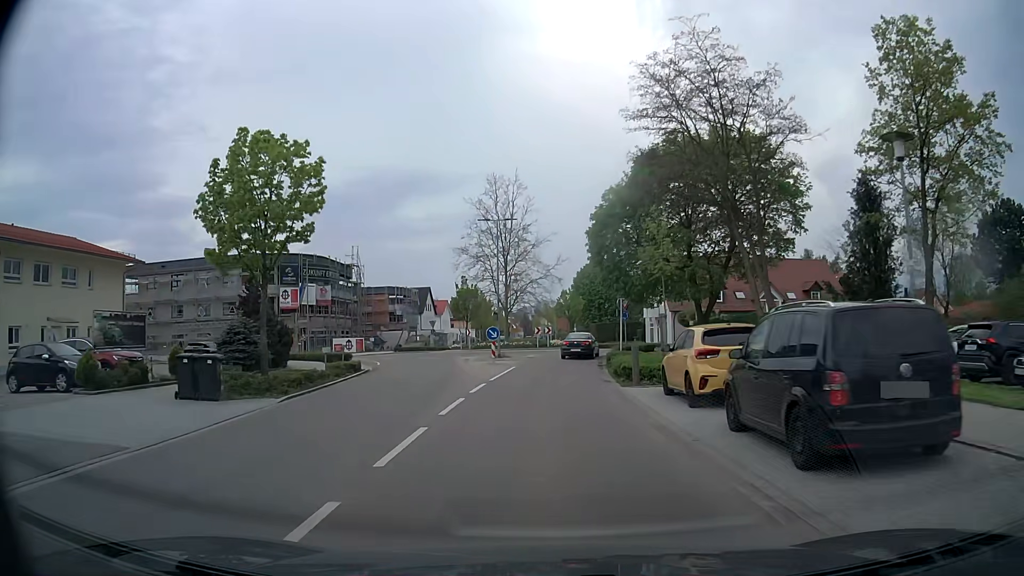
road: tertiary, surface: asphalt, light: Day
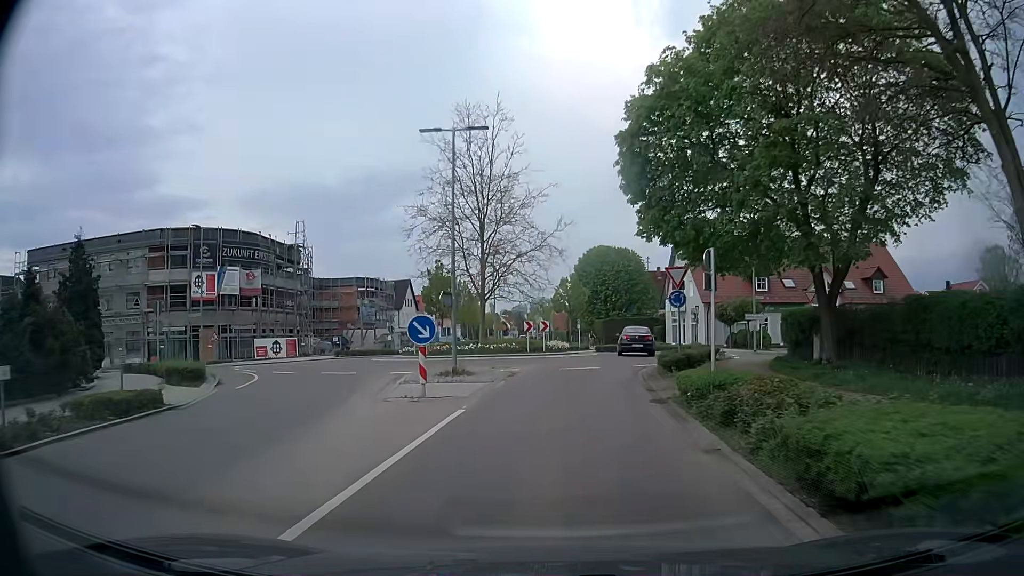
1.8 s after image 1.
(0.0, +16.7) m; 0°
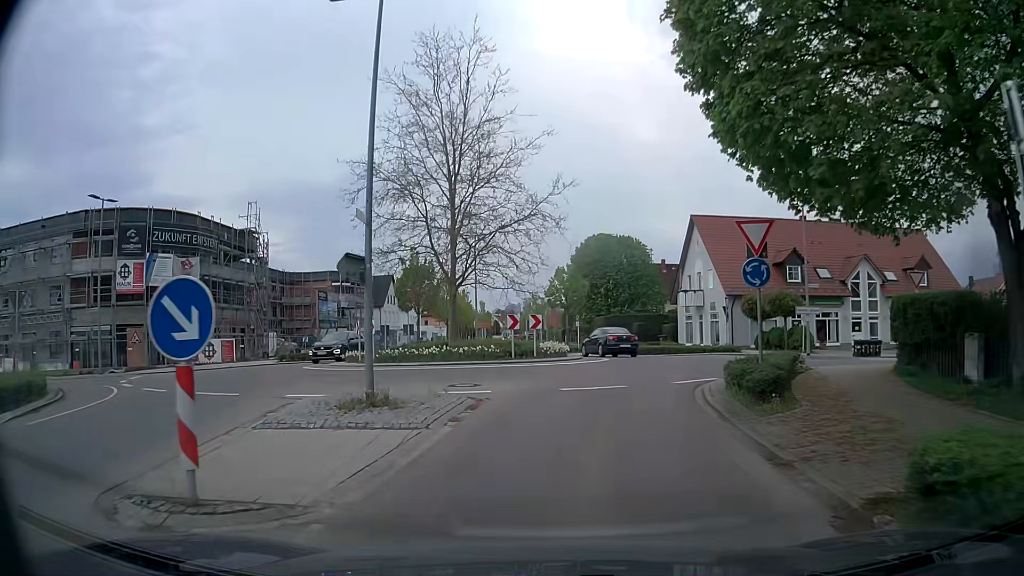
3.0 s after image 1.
(0.0, +9.1) m; +1°
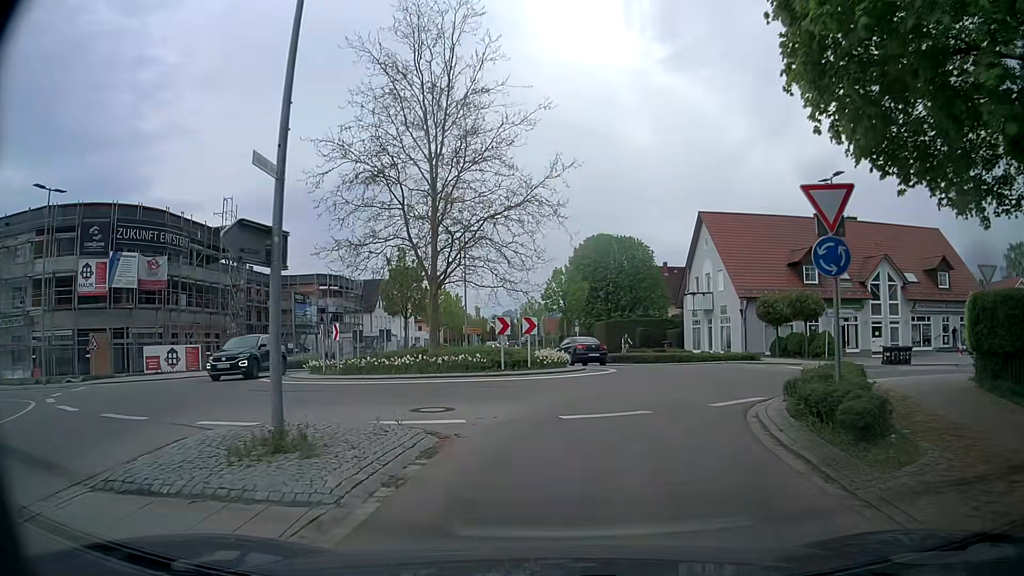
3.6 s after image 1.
(0.0, +3.8) m; -1°
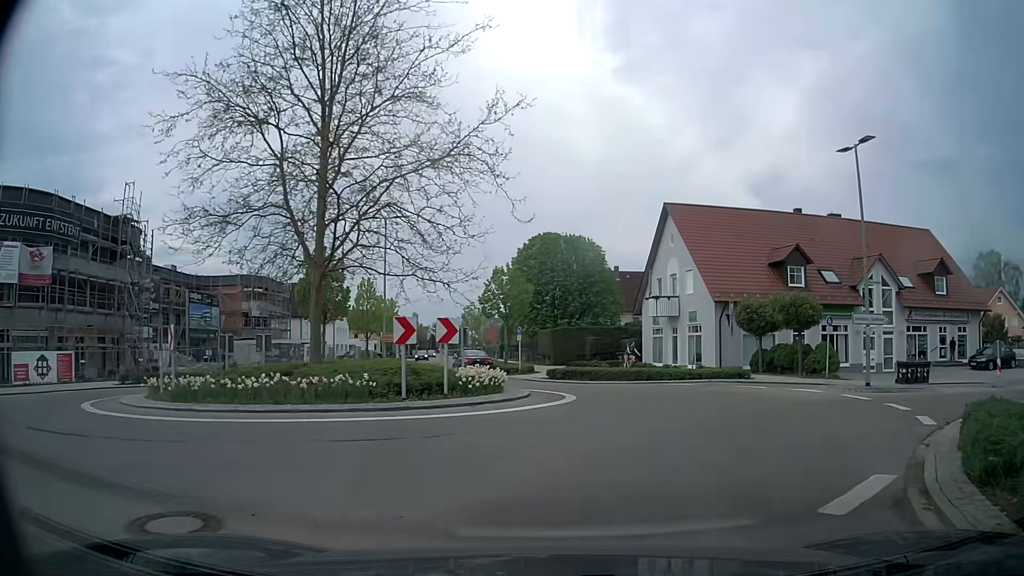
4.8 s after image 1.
(+0.3, +6.9) m; +5°
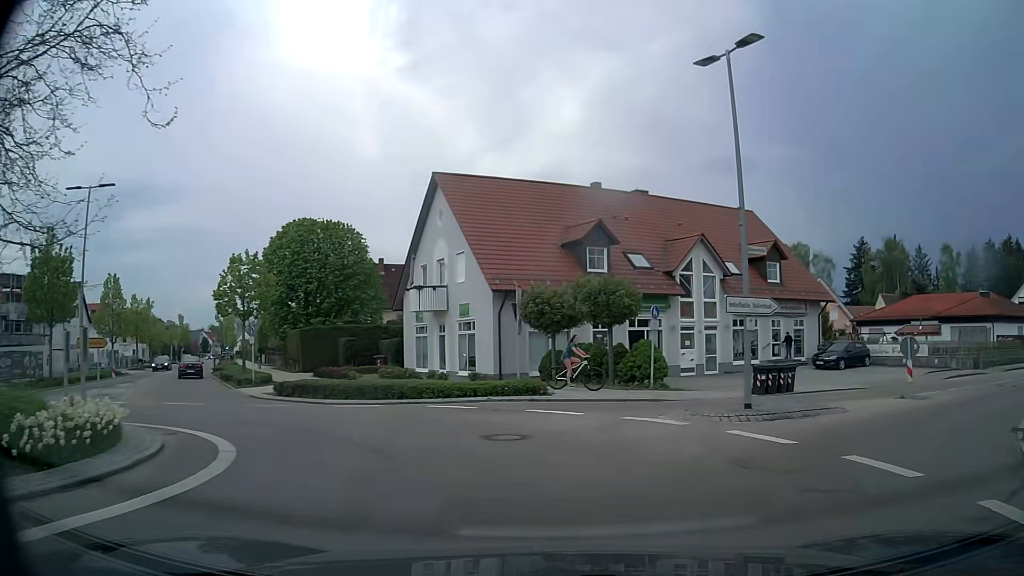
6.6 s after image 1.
(+1.1, +7.6) m; +18°
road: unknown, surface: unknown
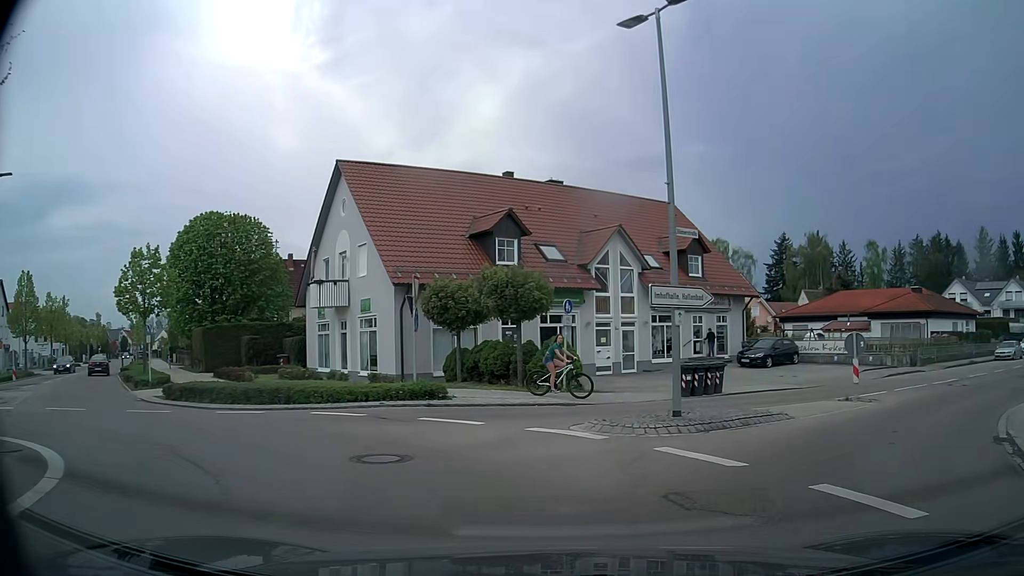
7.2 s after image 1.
(+0.2, +1.9) m; +9°
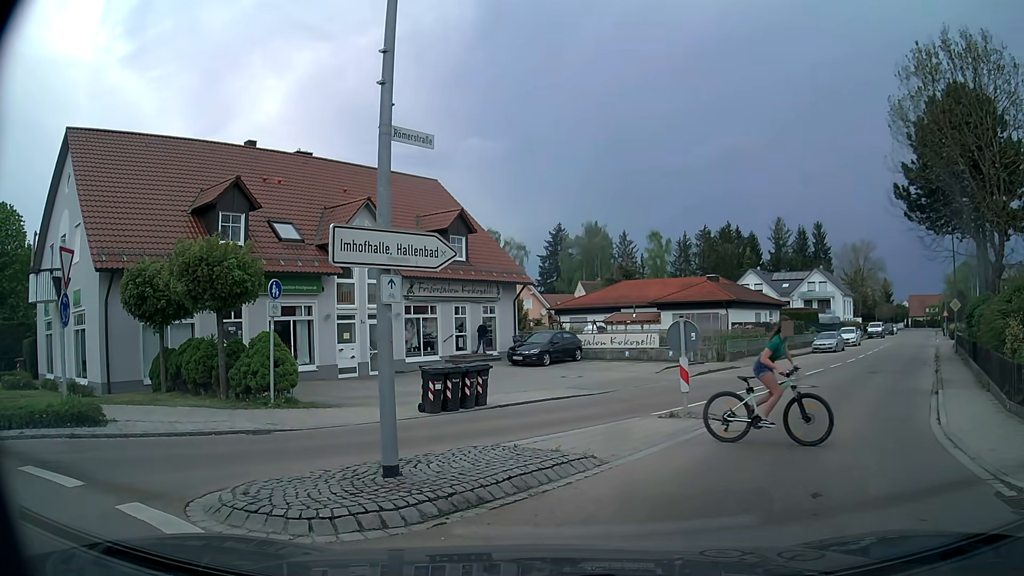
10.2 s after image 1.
(+0.8, +5.1) m; +17°
(+3, +9) (+8, +18) (+14, +26) (+20, +34) (+26, +42) (+31, +51) (+37, +59) (+43, +67) (+49, +75) (+54, +83) m
